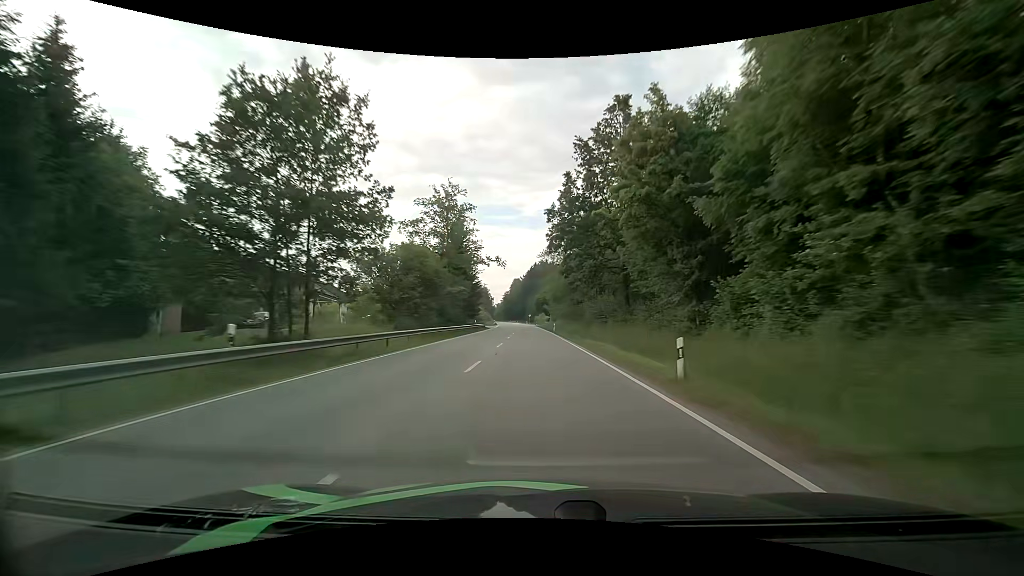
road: primary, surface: asphalt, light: Day
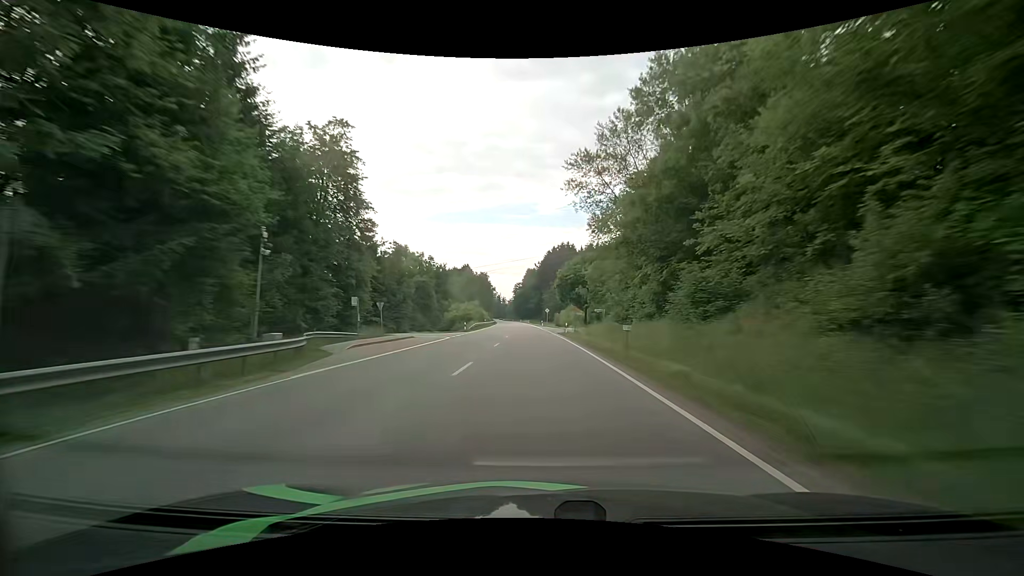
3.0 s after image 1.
(-1.2, +73.2) m; -1°
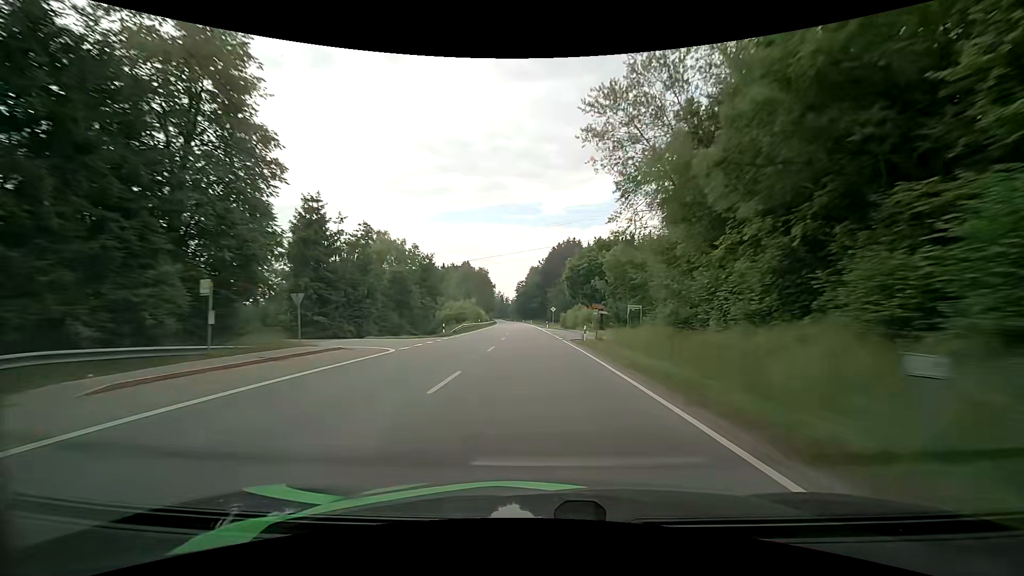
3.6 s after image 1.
(-0.2, +14.8) m; -1°
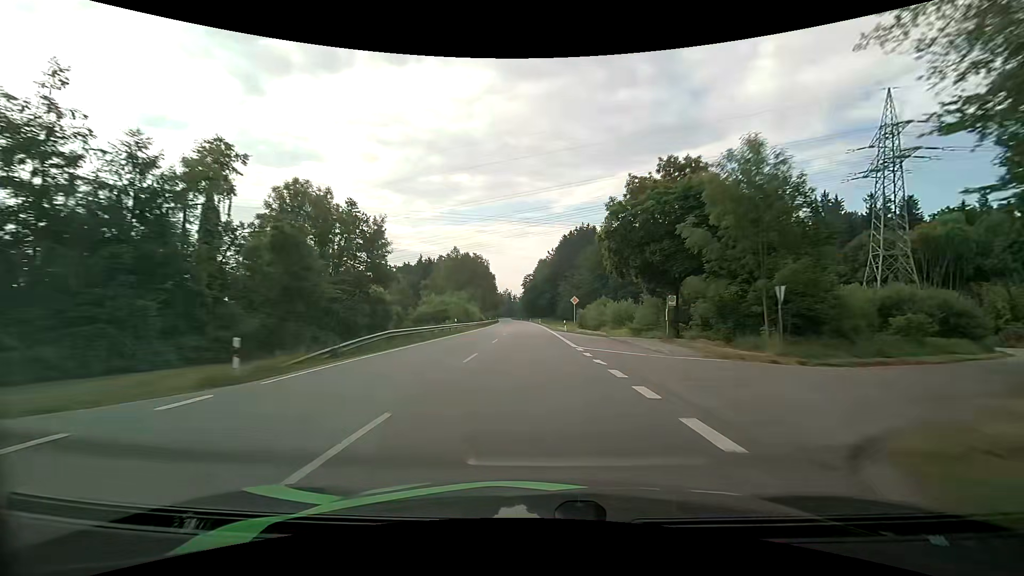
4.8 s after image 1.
(-0.3, +29.7) m; -1°
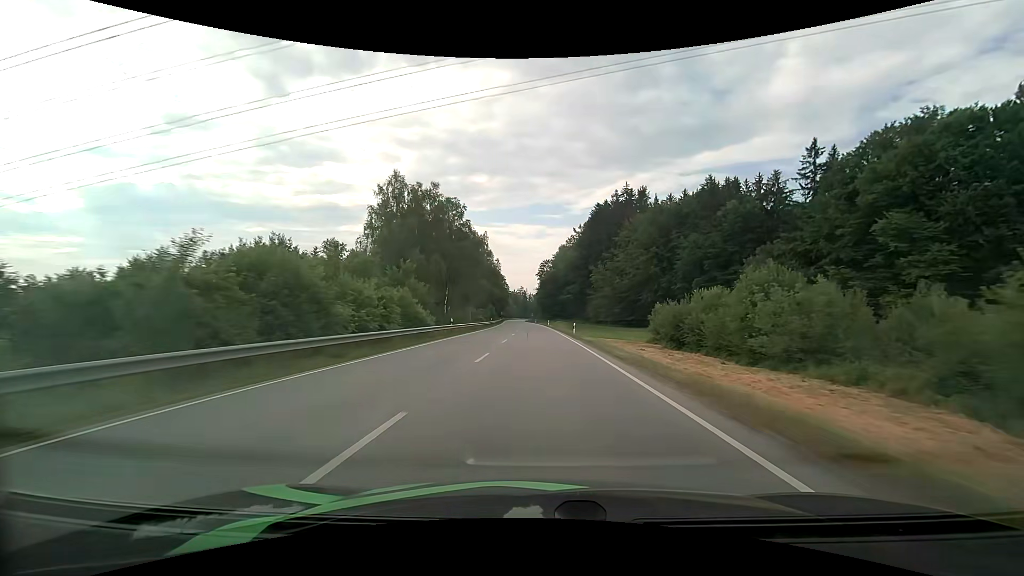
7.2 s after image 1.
(-1.1, +60.3) m; -2°
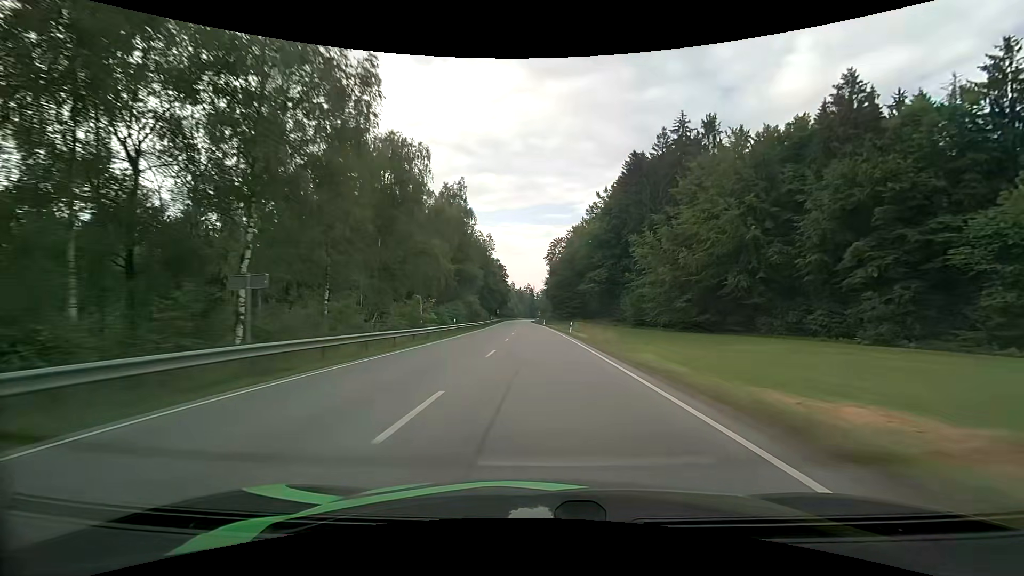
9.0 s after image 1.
(-0.3, +46.0) m; -1°
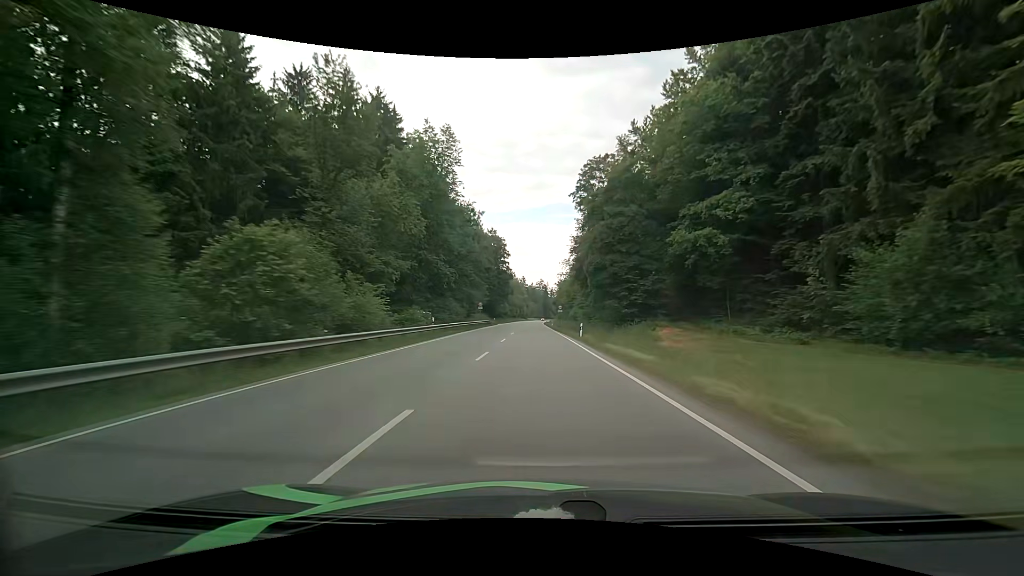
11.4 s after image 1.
(-0.9, +62.1) m; -2°
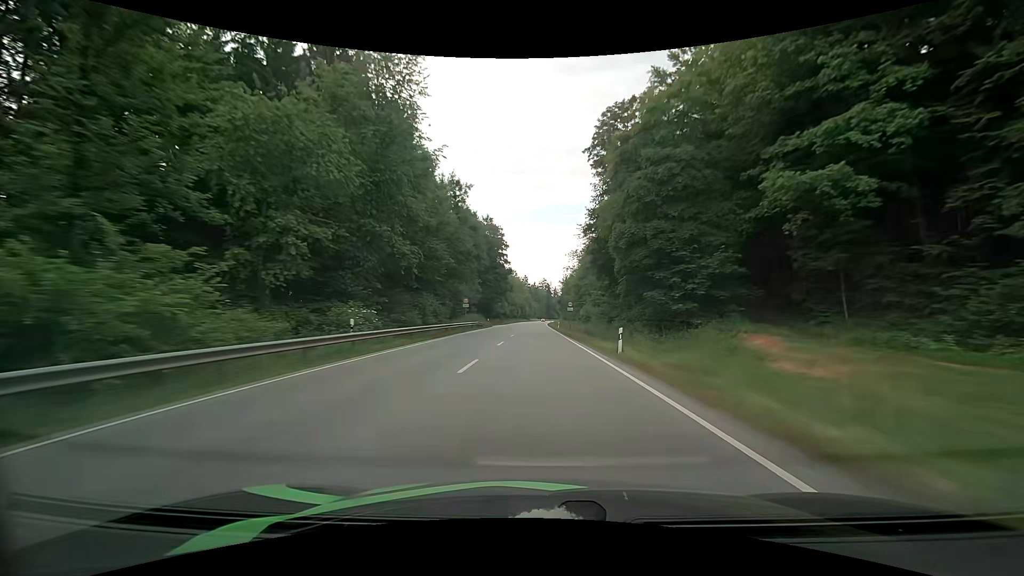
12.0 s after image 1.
(0.0, +15.6) m; -1°
(0, +10) (0, +20) (0, +30) (0, +40) (0, +50) (0, +60) (0, +70) (0, +80) (+1, +90) (+1, +100) m
